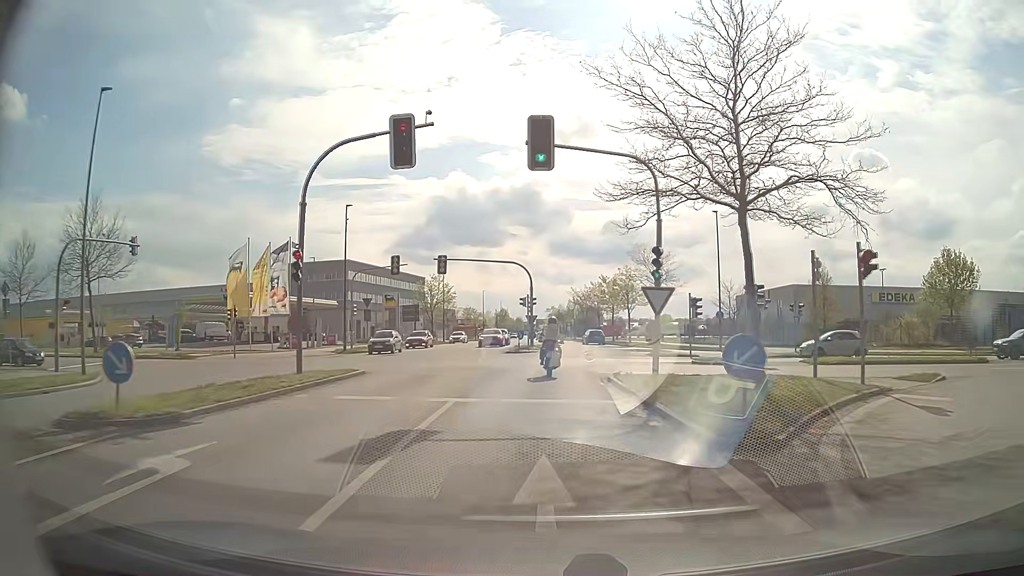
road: residential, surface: asphalt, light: Day
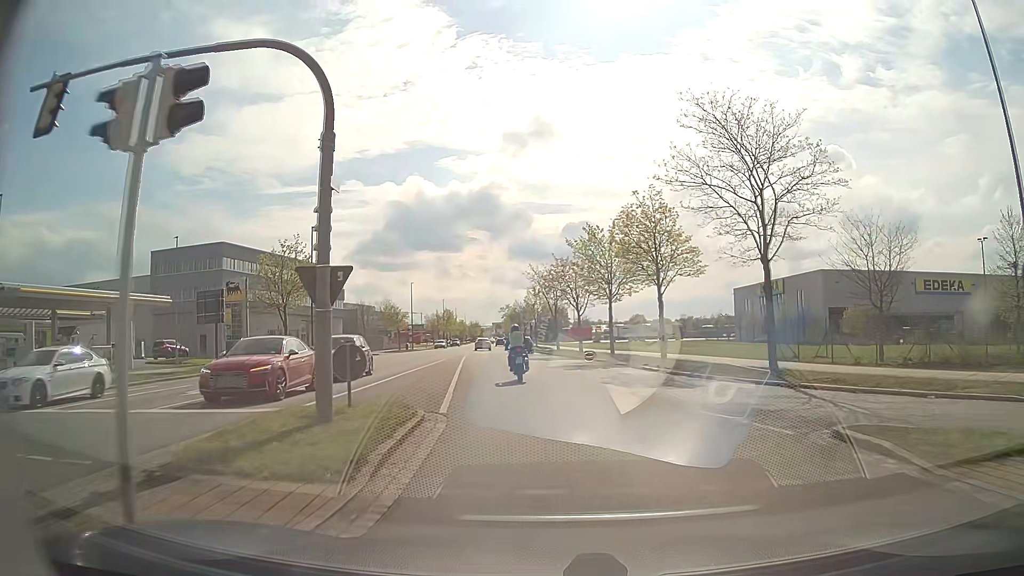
(+1.4, +37.2) m; +3°
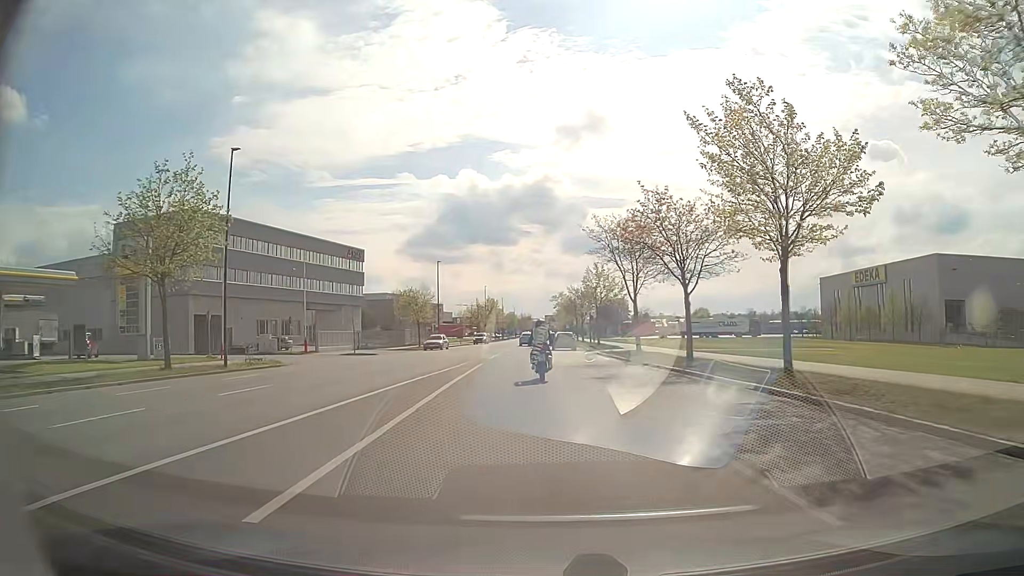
(-1.0, +22.2) m; -5°
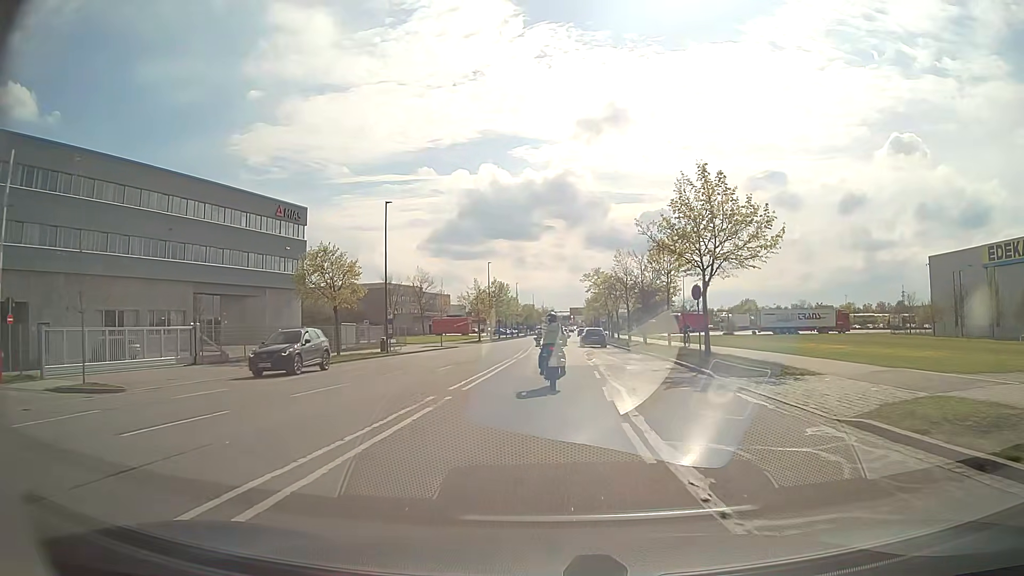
(-0.7, +36.1) m; -2°
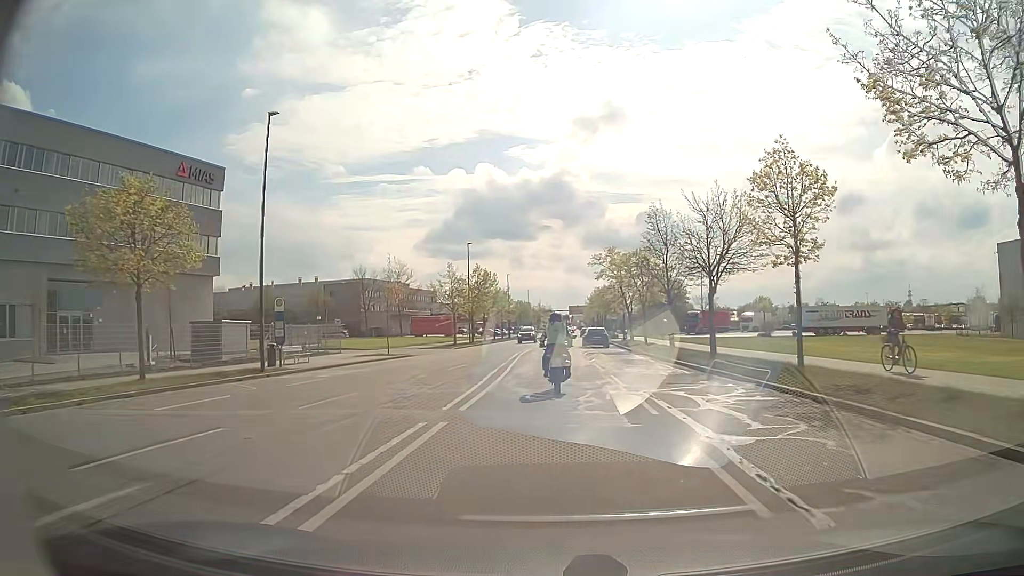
(-0.1, +20.1) m; 0°
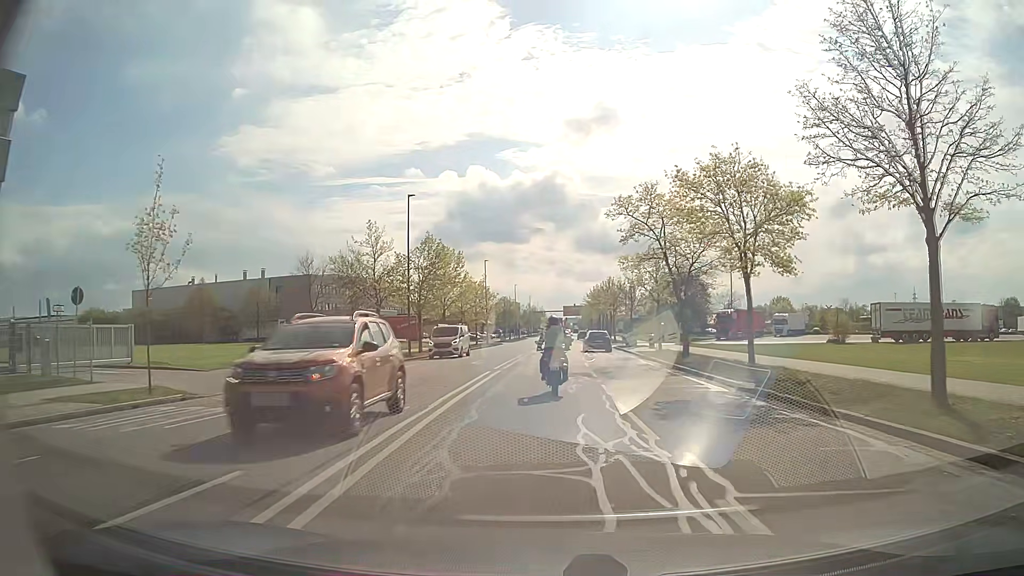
(+0.3, +26.3) m; +1°
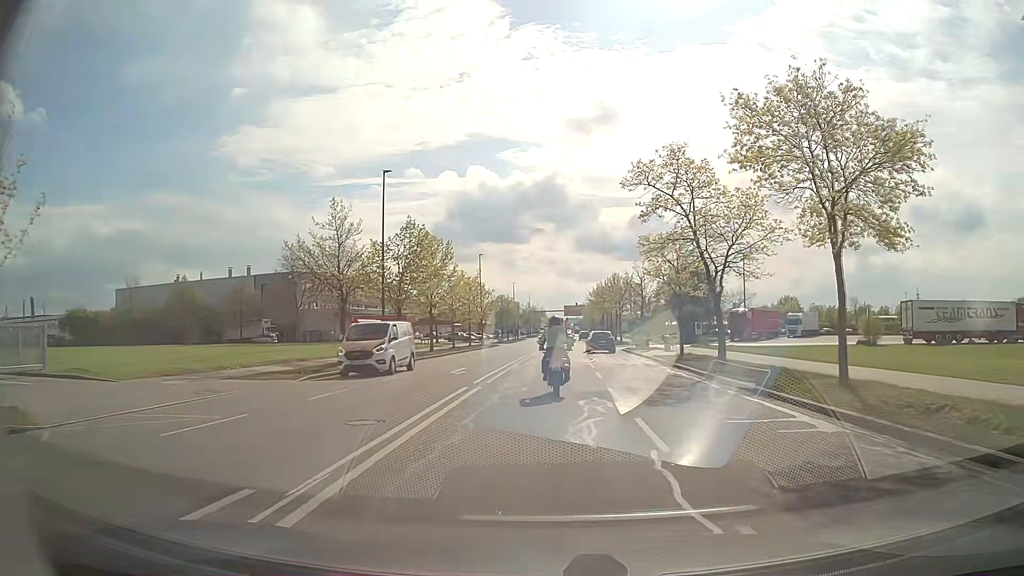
(0.0, +6.8) m; 0°
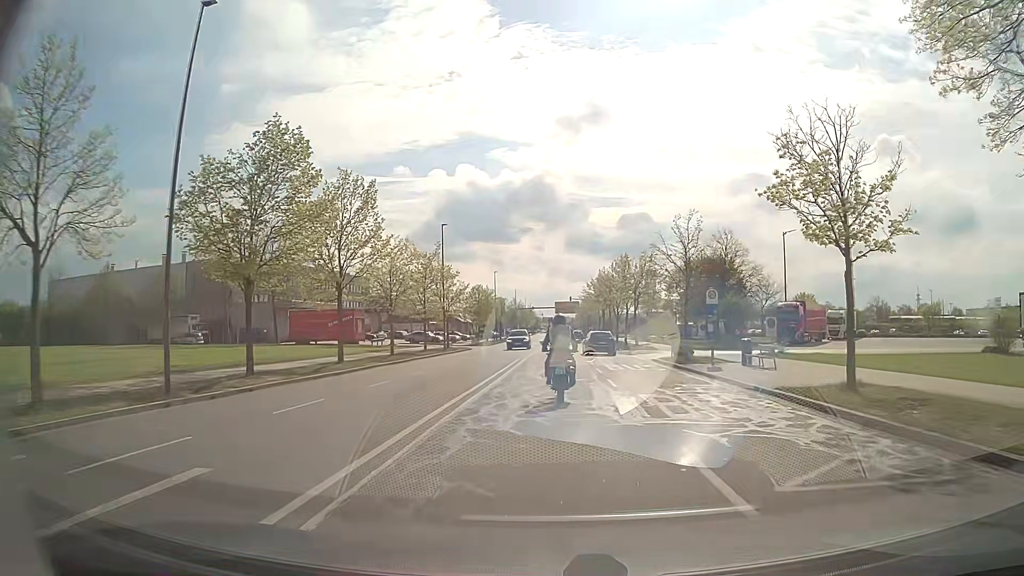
(0.0, +20.9) m; +1°
(0, +10) (0, +20) (0, +30) (+1, +40) (+1, +50) (+1, +60) (+1, +70) (+1, +80) (+1, +90) (+2, +100) m
